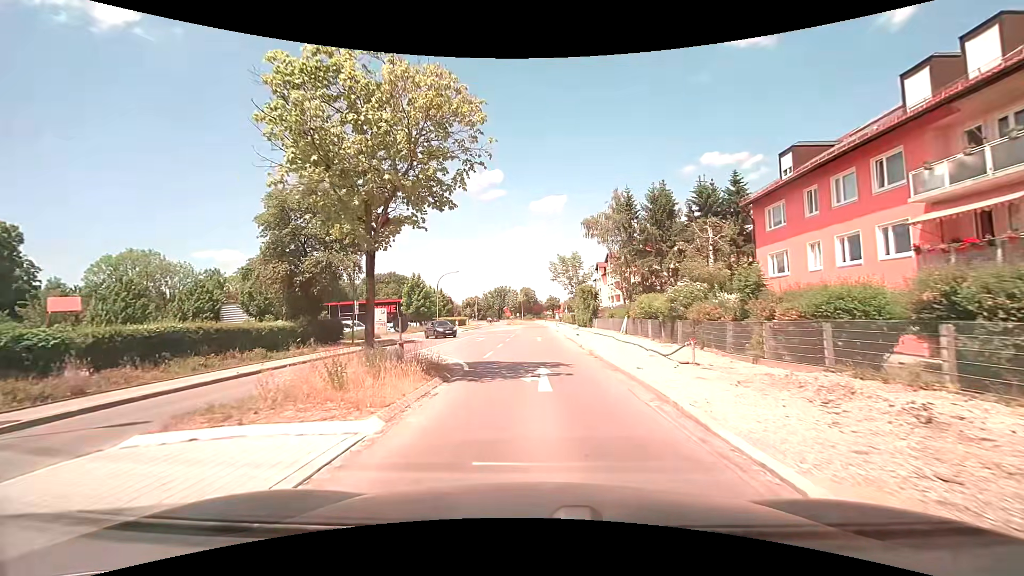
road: secondary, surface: asphalt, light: Day
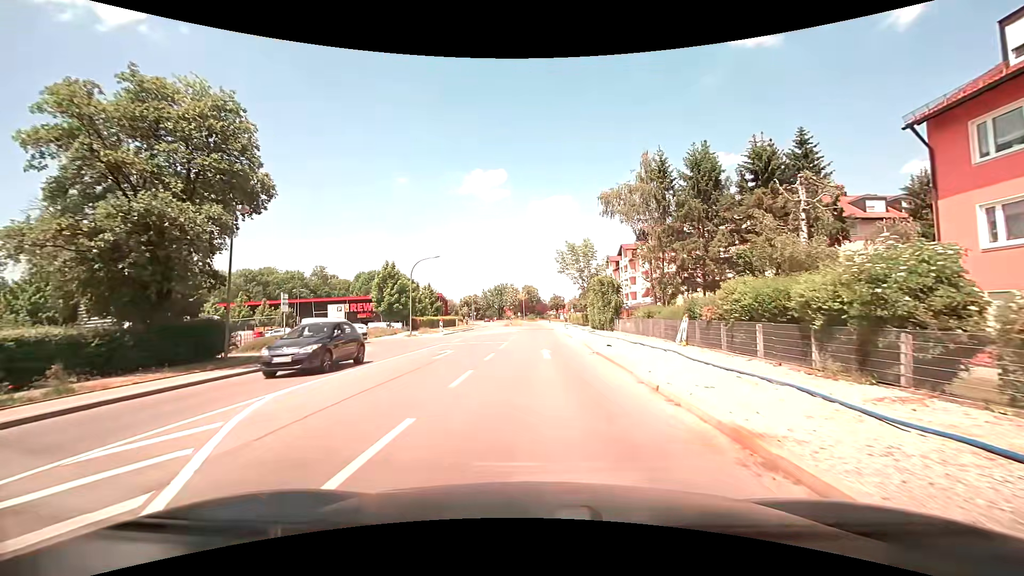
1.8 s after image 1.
(-0.1, +13.9) m; 0°
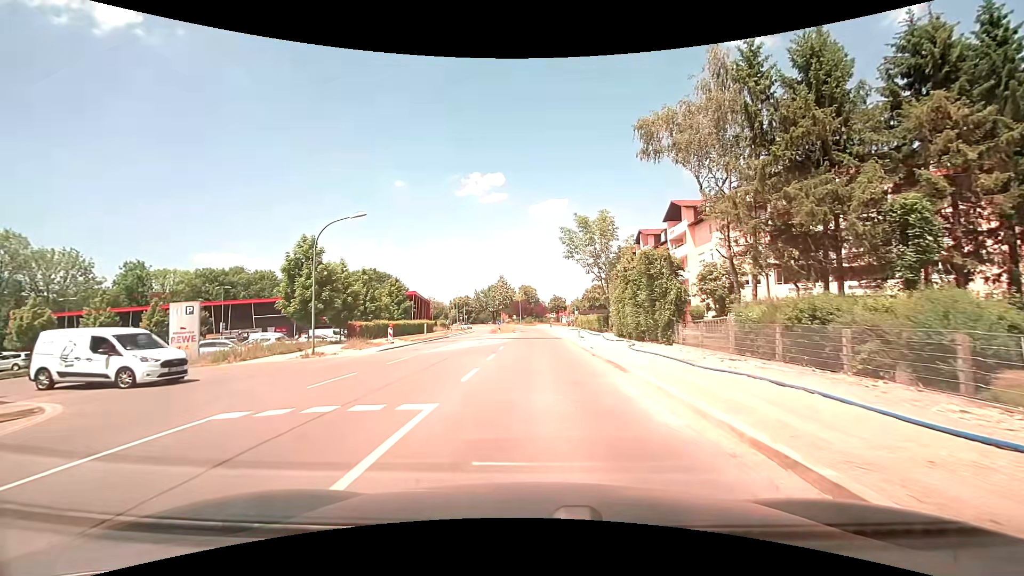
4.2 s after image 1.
(+0.1, +19.4) m; 0°
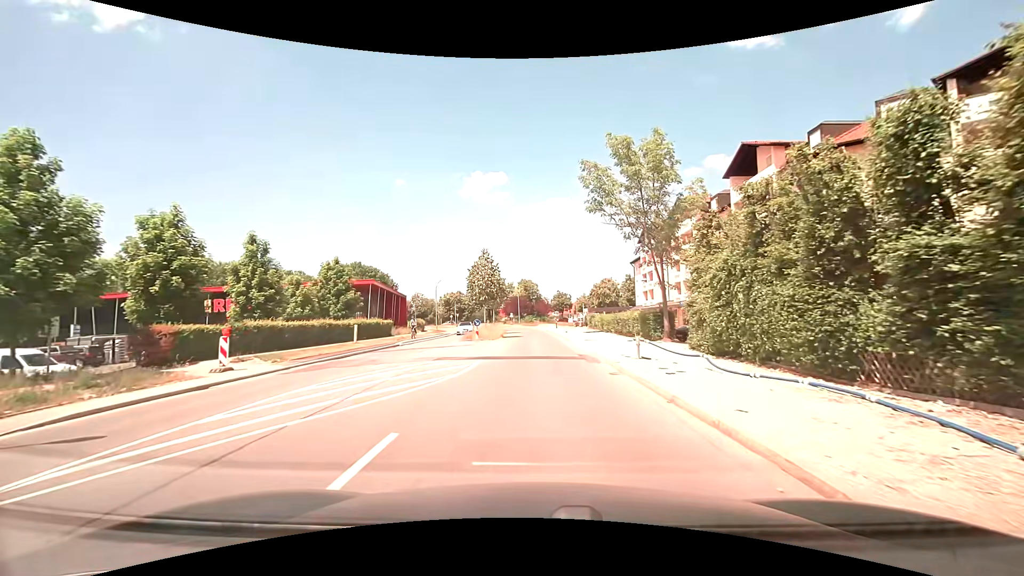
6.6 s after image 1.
(0.0, +20.4) m; 0°
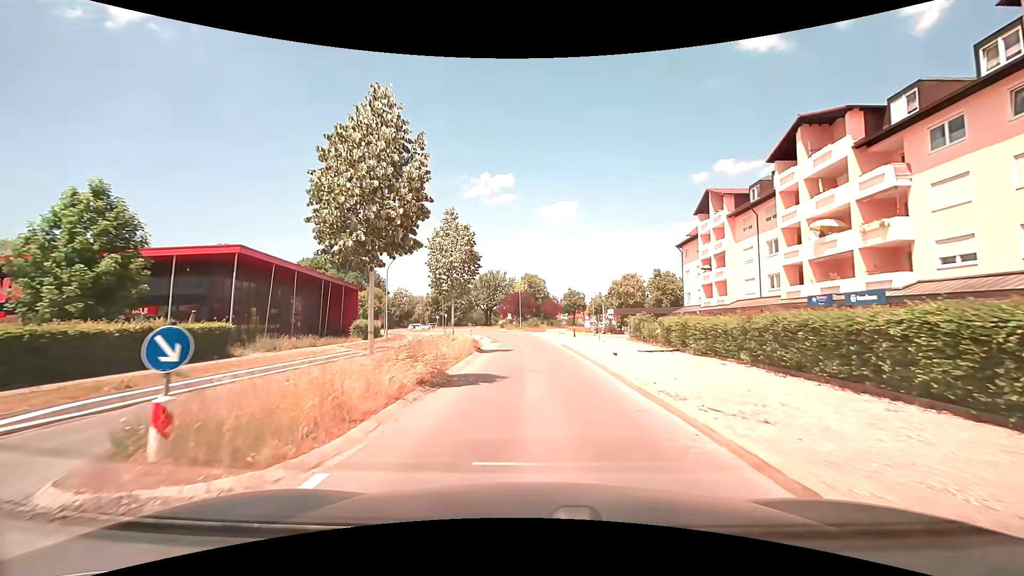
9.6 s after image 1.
(-0.1, +26.0) m; -1°
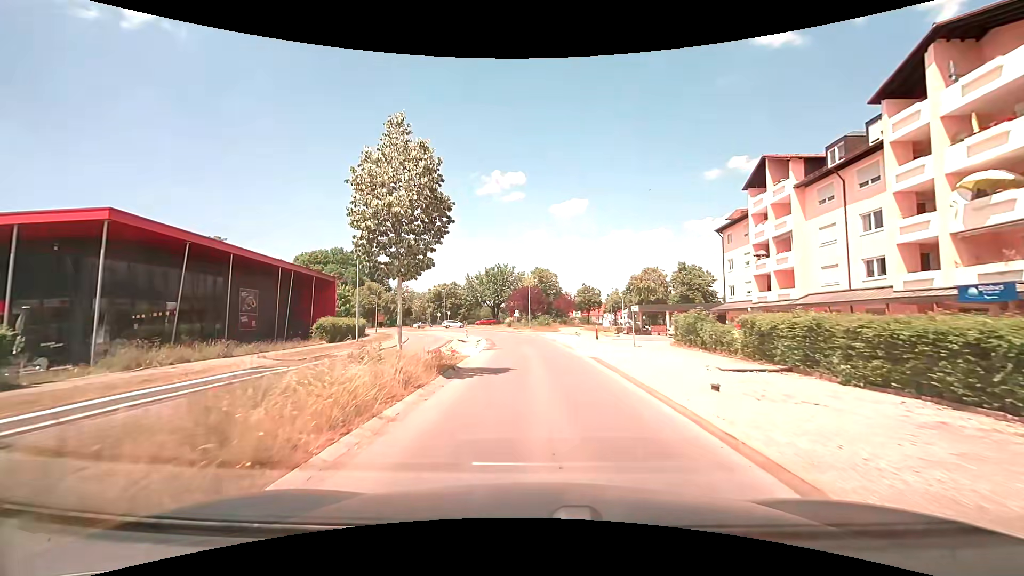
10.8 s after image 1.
(0.0, +10.0) m; -1°
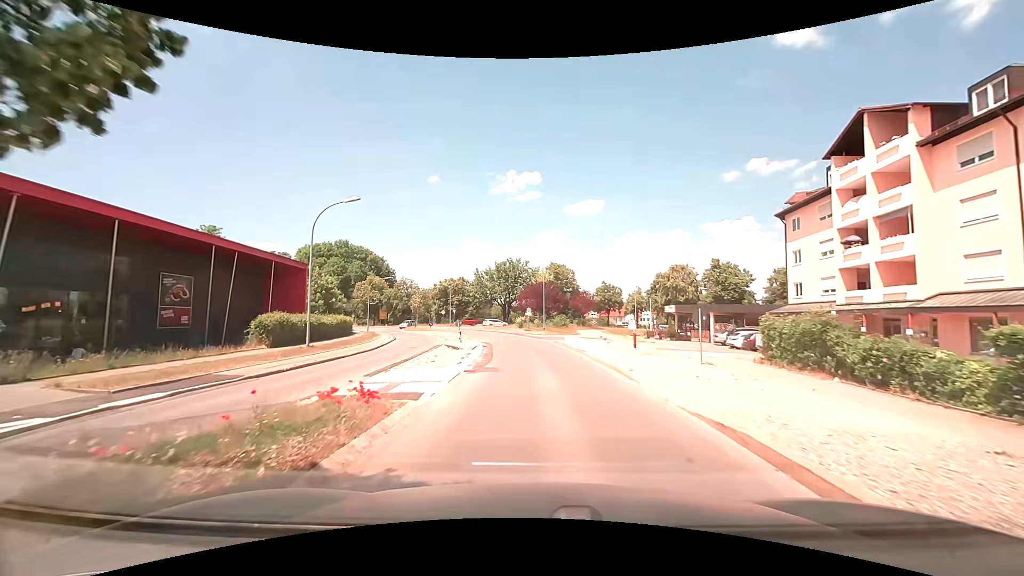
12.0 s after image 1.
(-0.2, +9.8) m; -1°
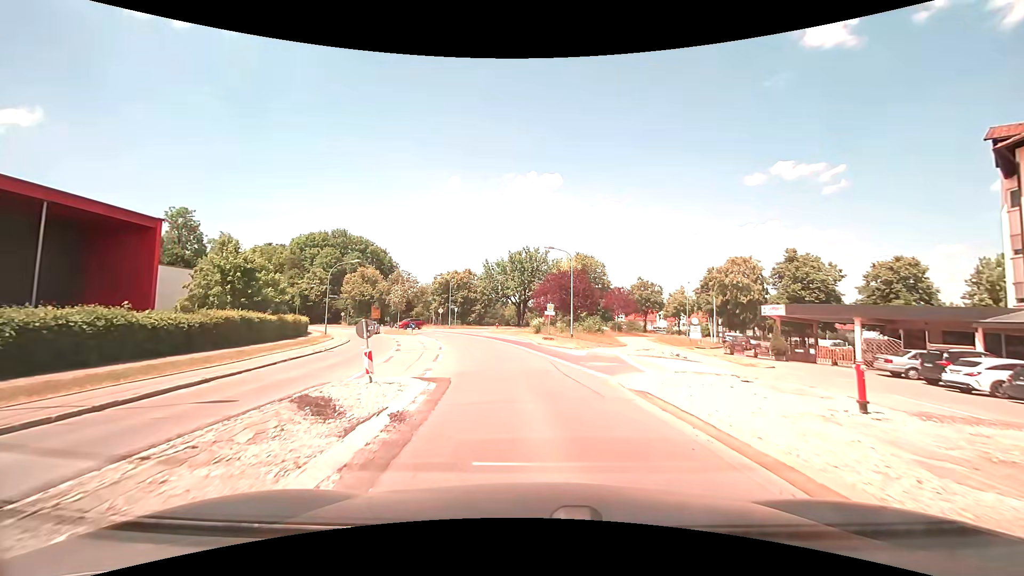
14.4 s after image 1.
(-0.6, +18.6) m; -3°
(0, +10) (-1, +20) (-2, +30) (-5, +40) (-6, +49) (-7, +59) (-4, +69) (+5, +73) (+15, +73) (+24, +71) m
